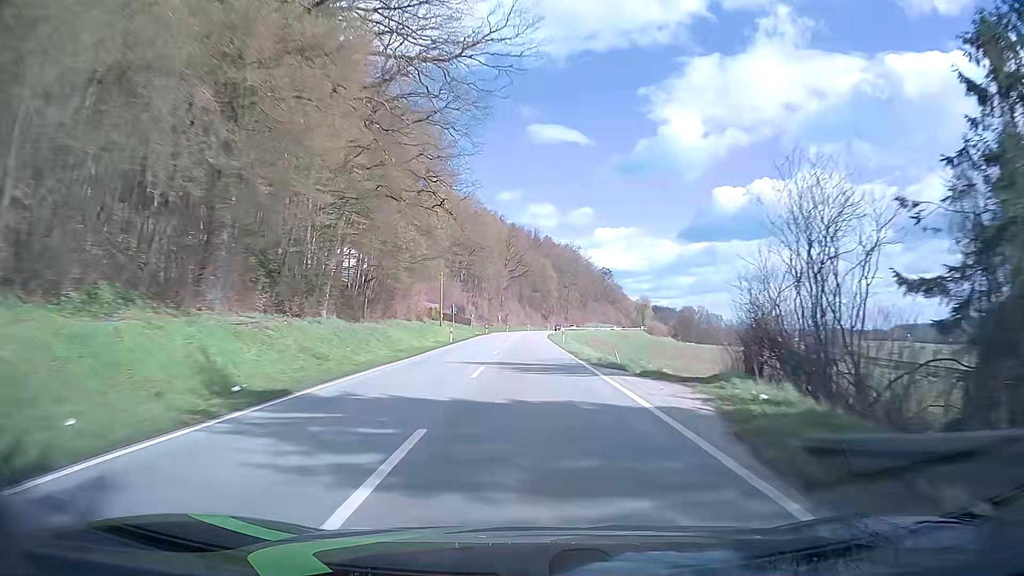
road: secondary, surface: asphalt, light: Day
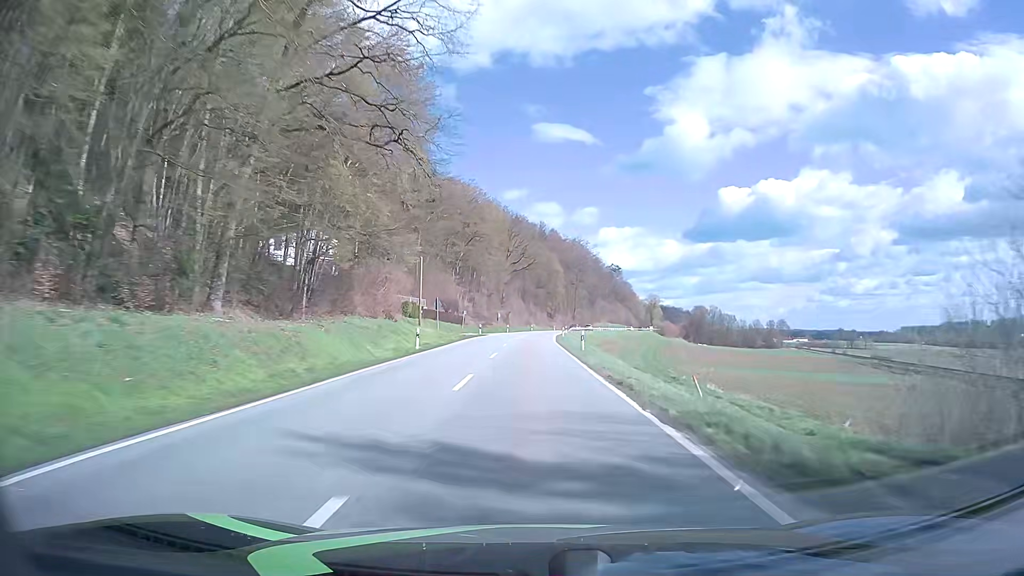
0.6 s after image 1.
(-0.1, +15.5) m; -1°
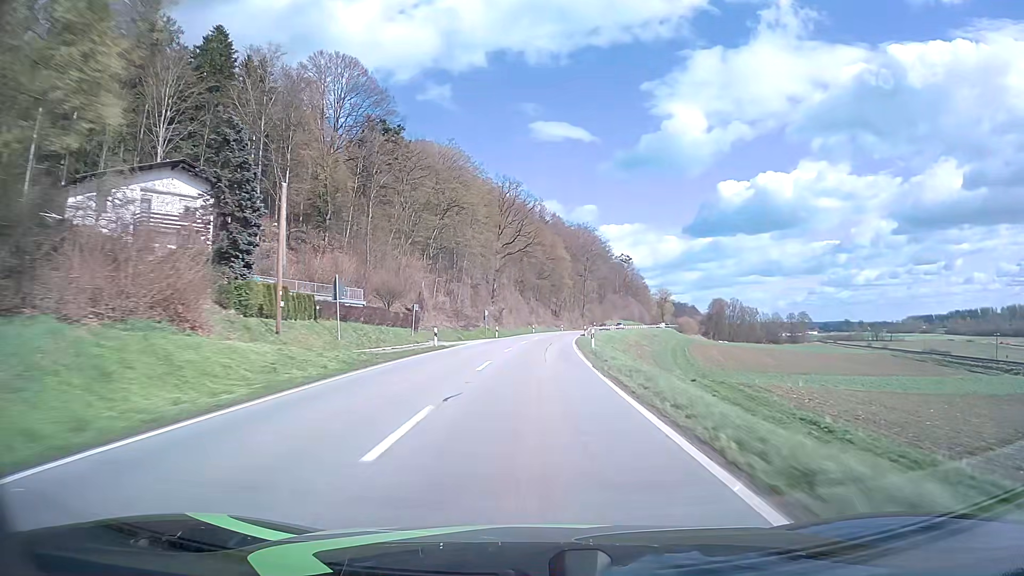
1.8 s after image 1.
(0.0, +31.2) m; 0°
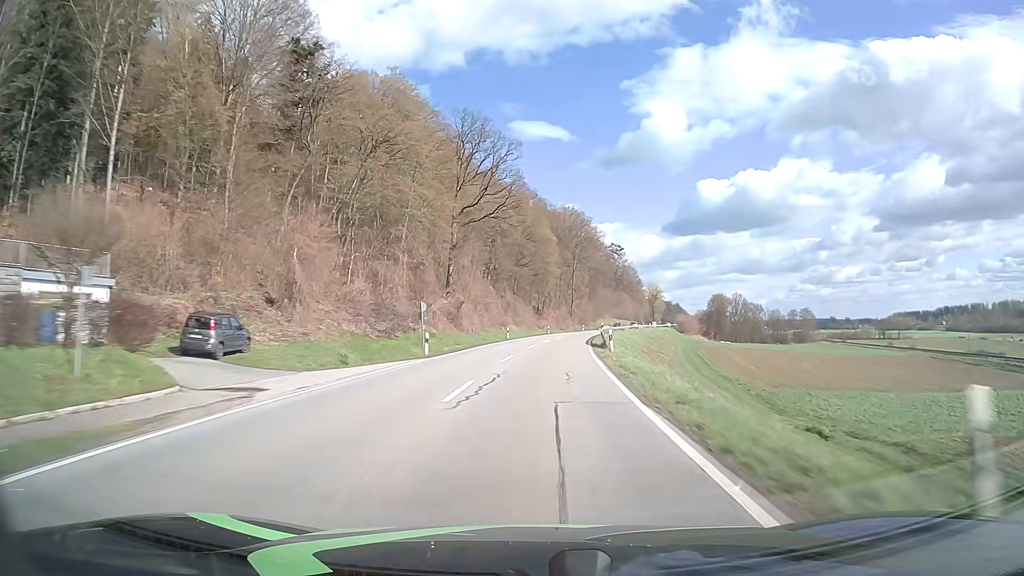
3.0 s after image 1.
(+0.3, +31.3) m; +1°
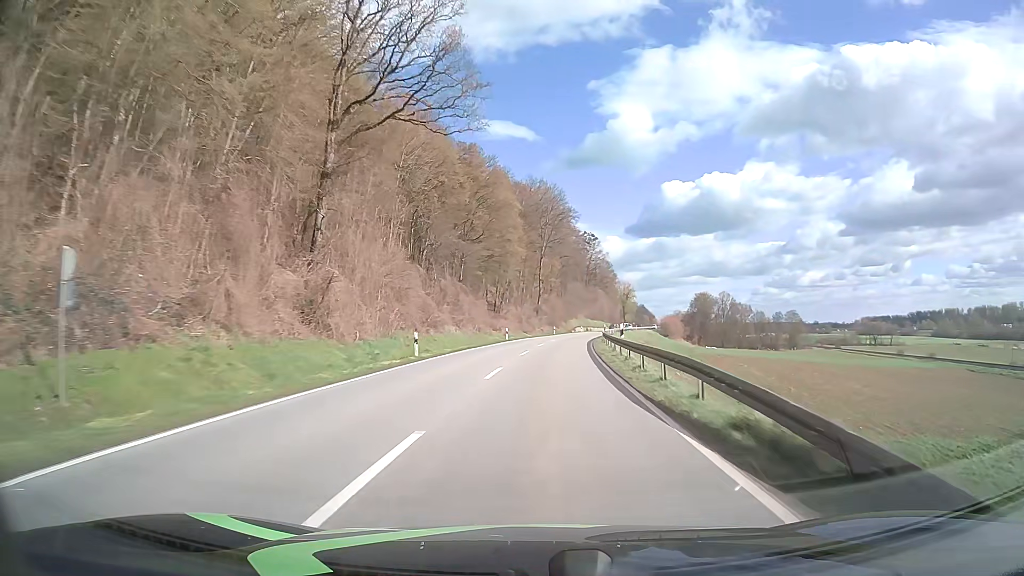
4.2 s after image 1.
(+0.9, +31.4) m; +3°
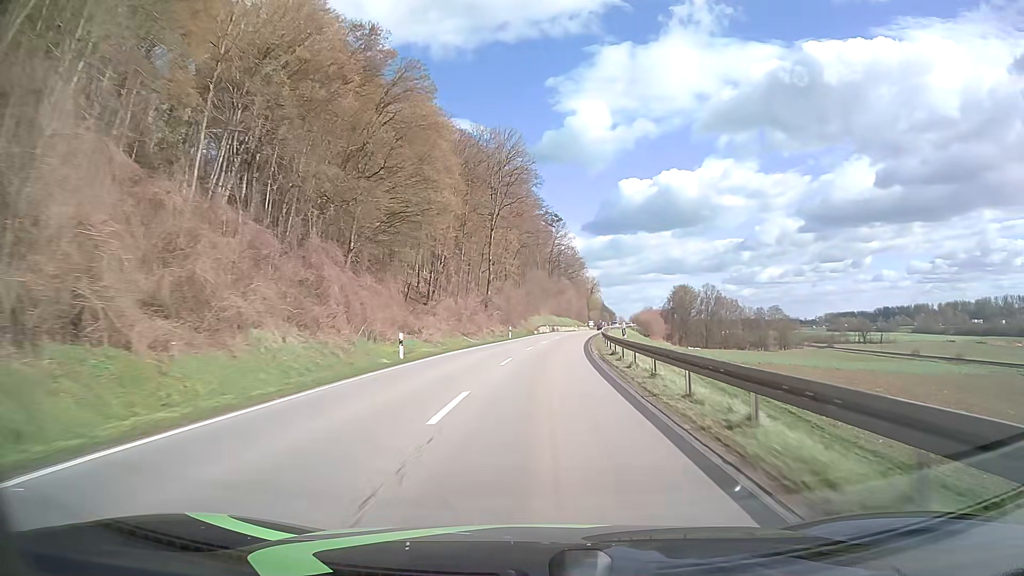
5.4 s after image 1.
(+1.0, +31.5) m; +4°
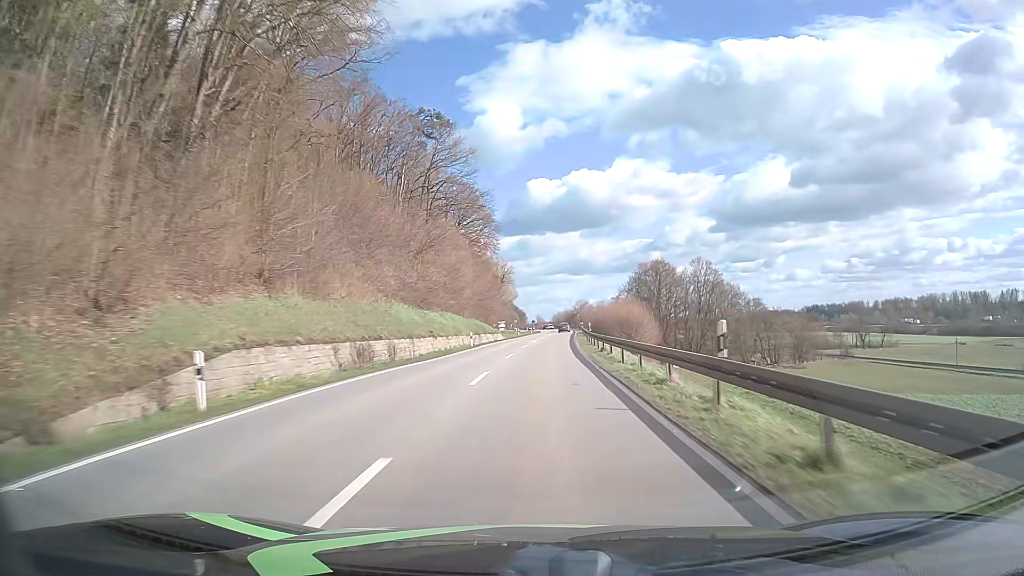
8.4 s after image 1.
(+5.8, +78.8) m; +8°
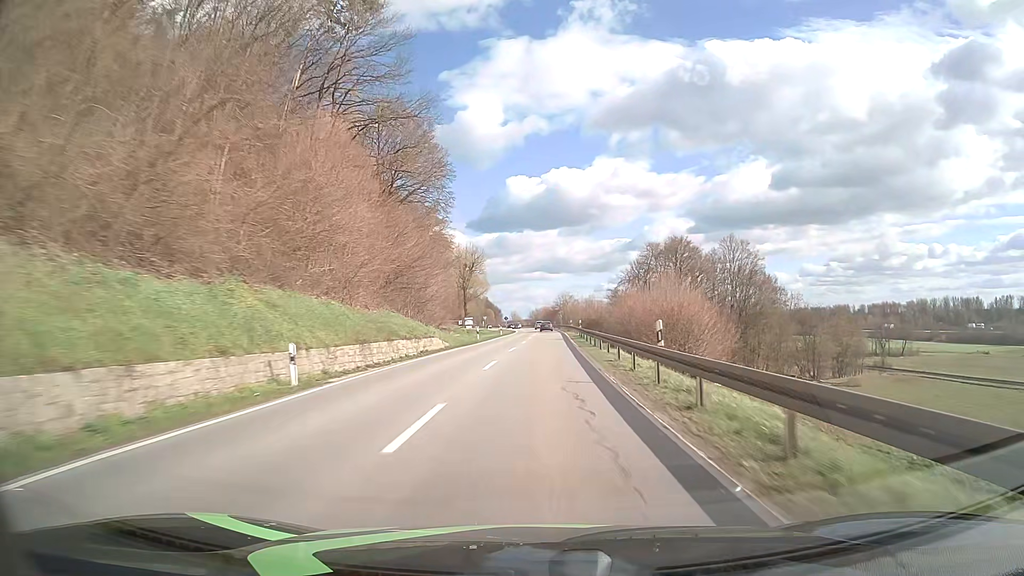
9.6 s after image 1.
(+0.5, +31.7) m; +2°
(0, +10) (0, +20) (0, +30) (+1, +40) (+1, +50) (+1, +60) (+2, +70) (+2, +80) (+2, +90) (+2, +100) m
